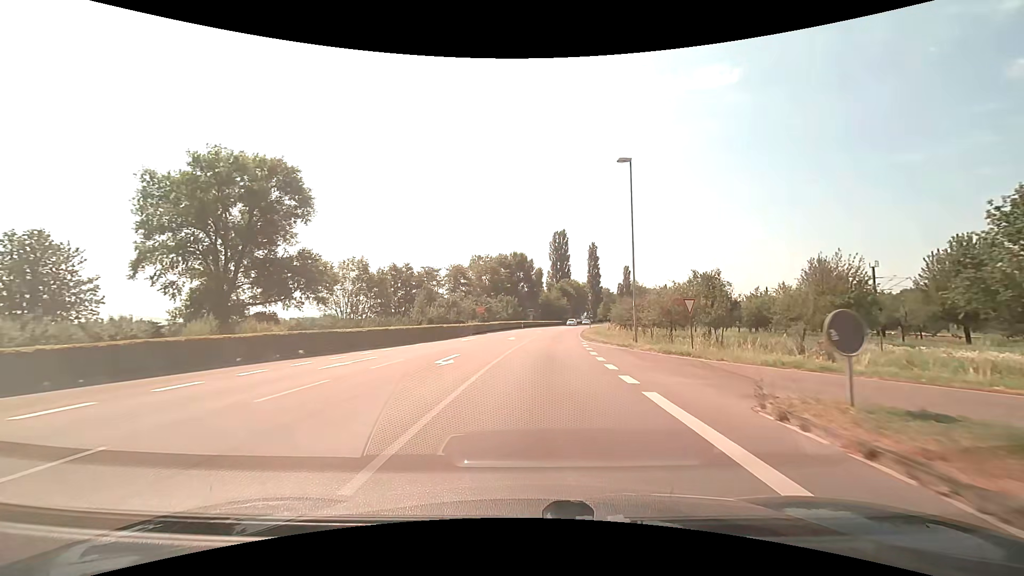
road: secondary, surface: asphalt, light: Day
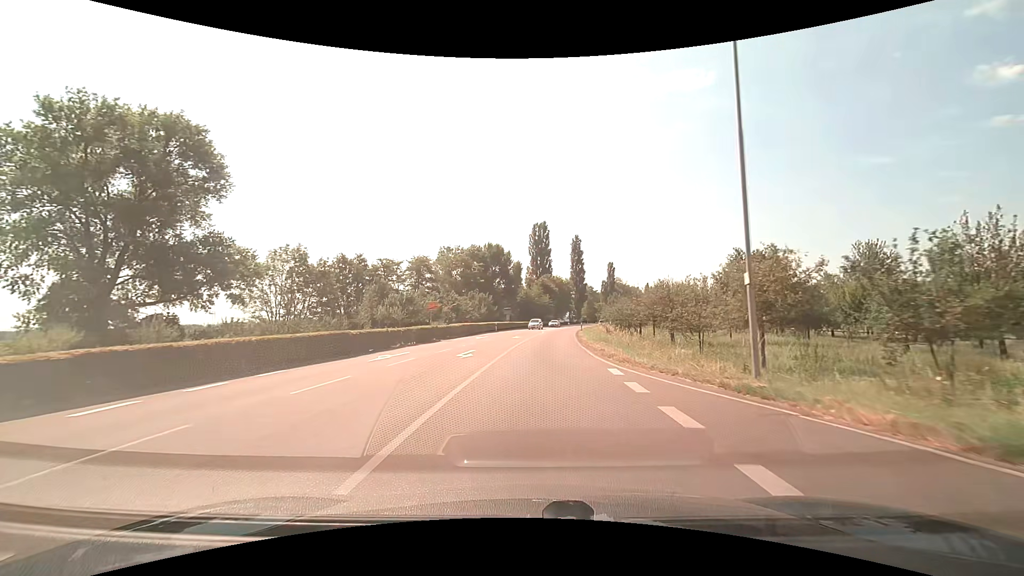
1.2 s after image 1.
(+0.4, +16.5) m; +3°
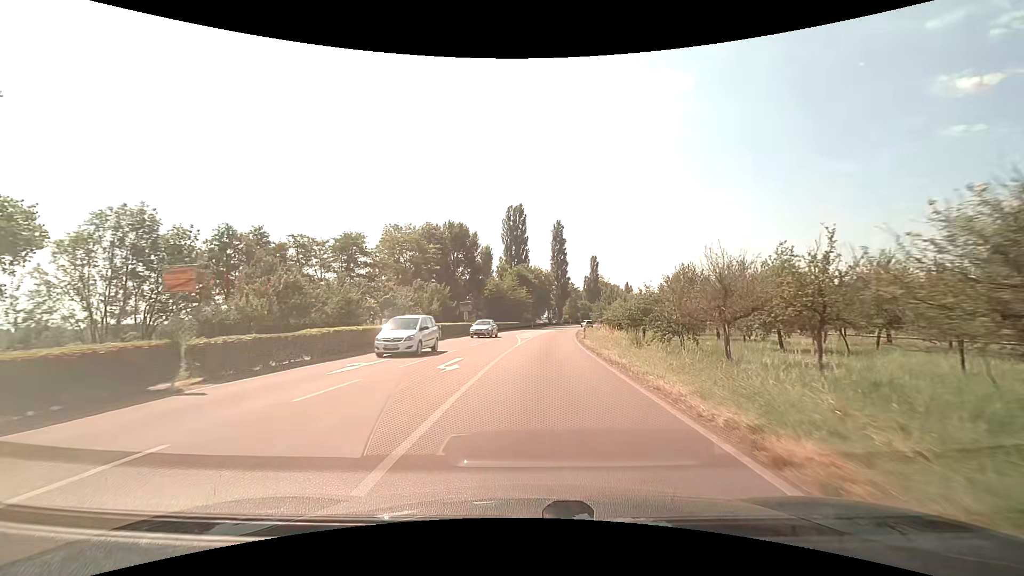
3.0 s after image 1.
(+0.5, +25.3) m; +3°
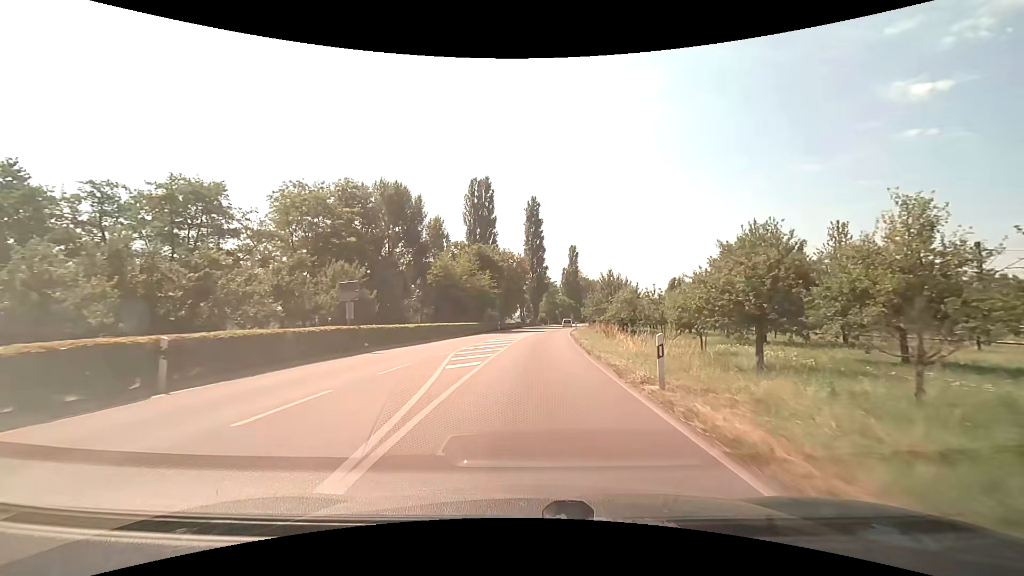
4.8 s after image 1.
(+0.8, +25.9) m; +3°
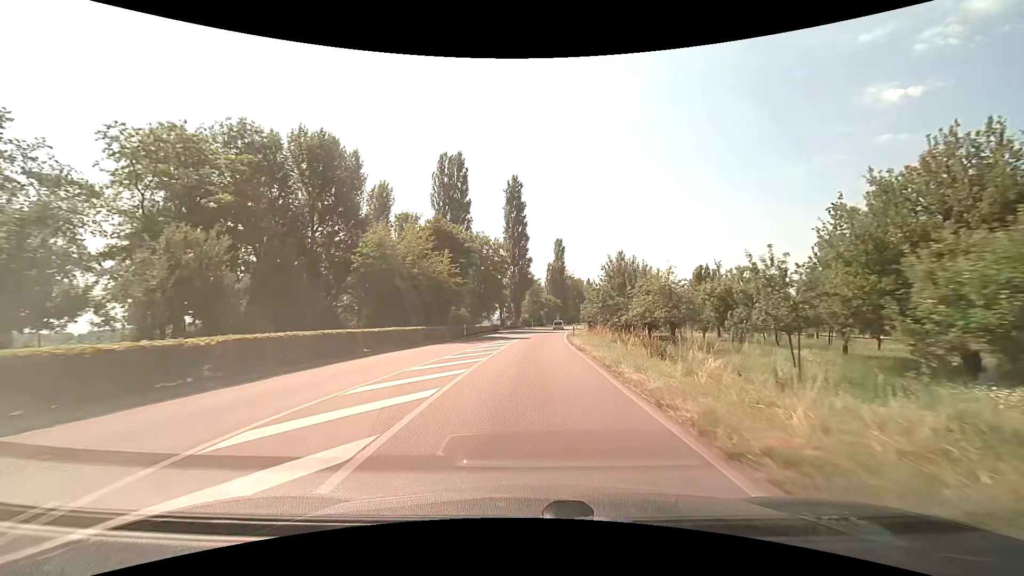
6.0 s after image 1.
(+0.3, +17.7) m; +2°
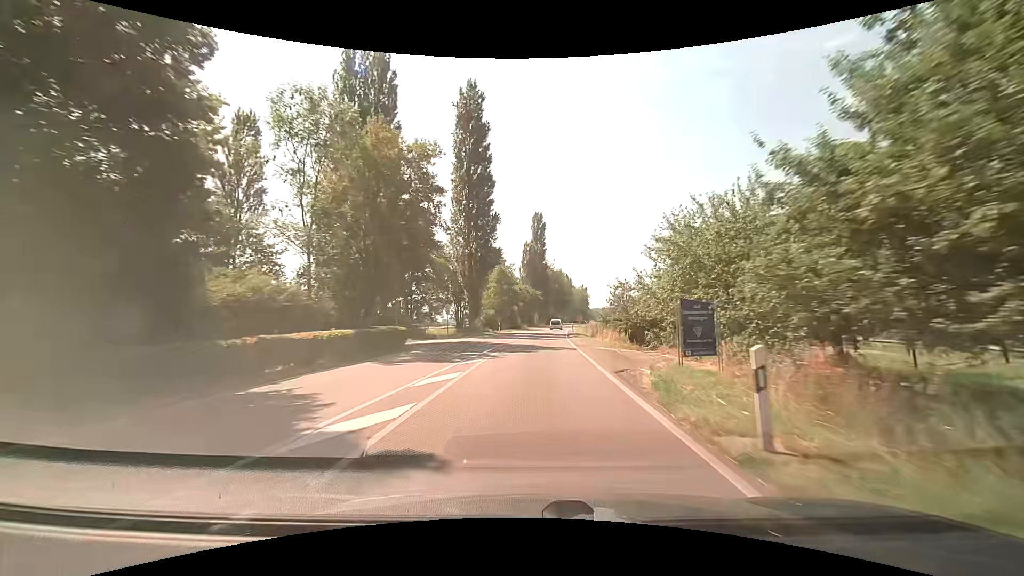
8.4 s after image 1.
(+0.9, +36.9) m; +3°
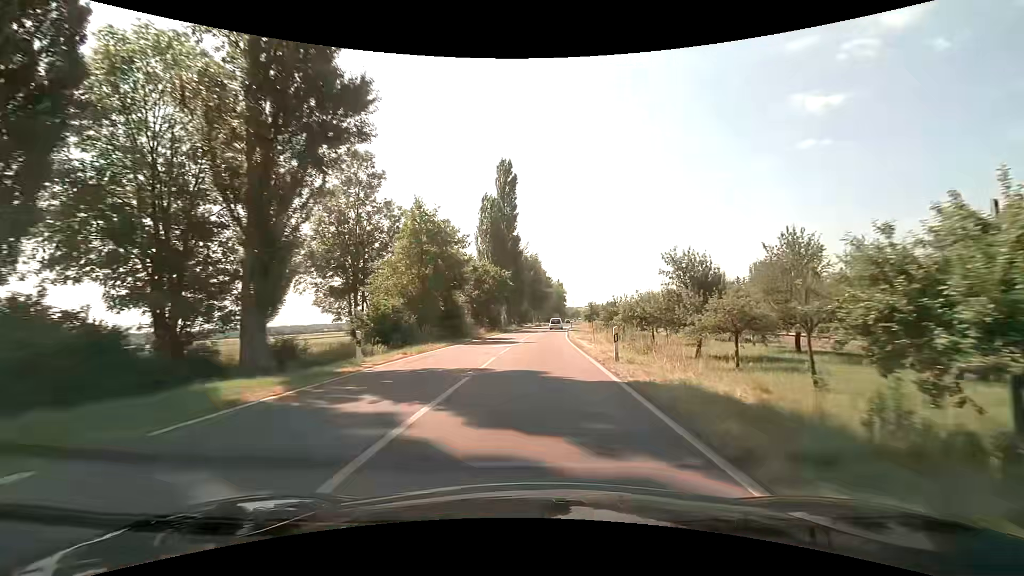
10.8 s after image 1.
(+1.2, +38.8) m; +4°
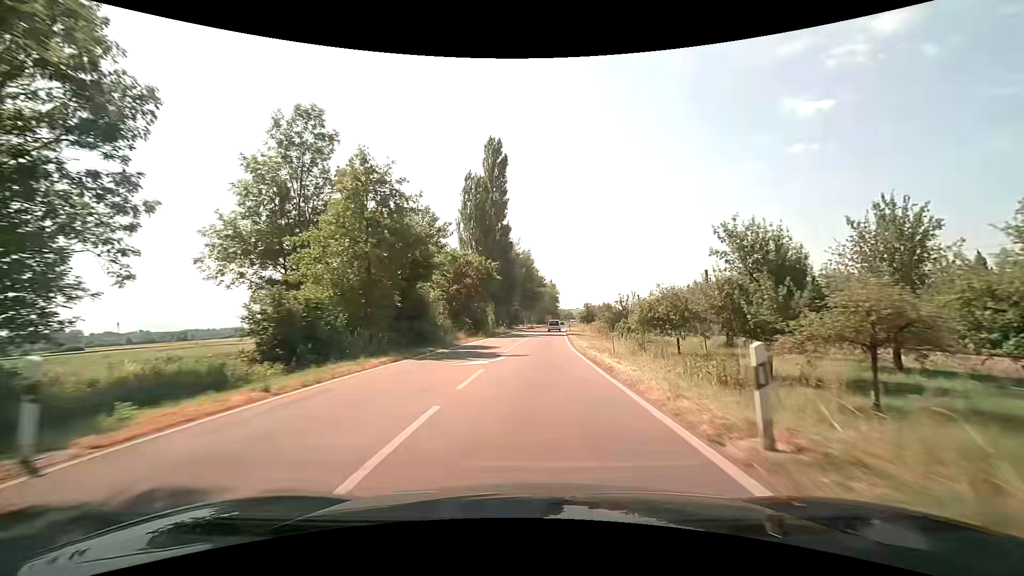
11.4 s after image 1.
(0.0, +10.0) m; +1°
(0, +10) (0, +20) (+1, +30) (+1, +40) (+2, +50) (+3, +60) (+3, +70) (+4, +80) (+5, +90) (+6, +100) m
